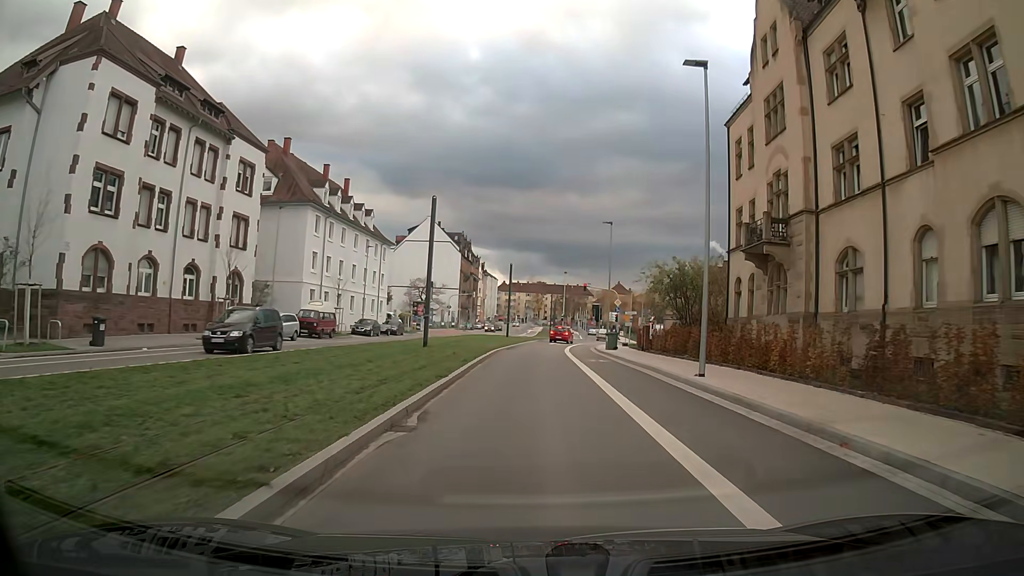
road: secondary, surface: asphalt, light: Day
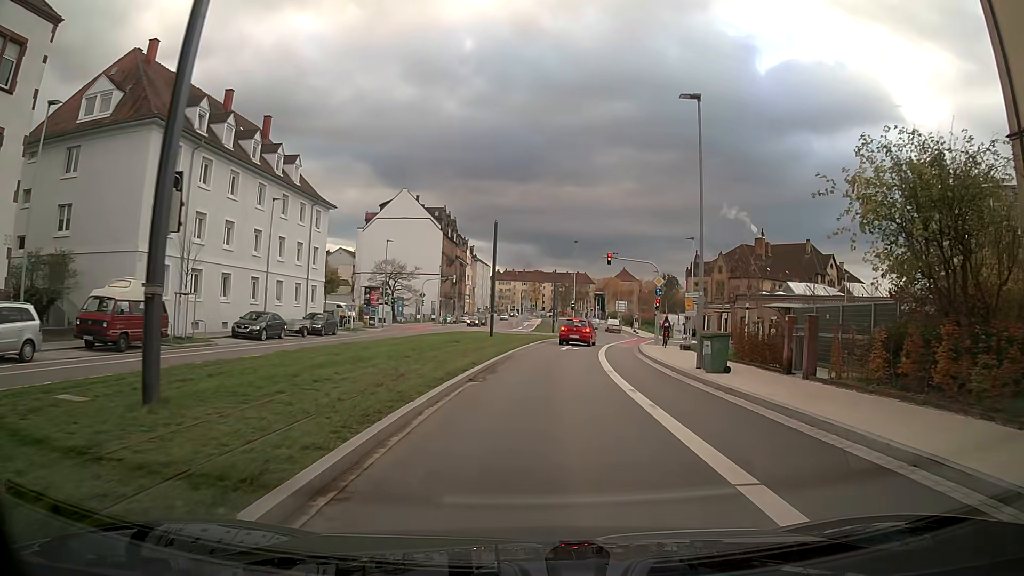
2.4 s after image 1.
(+0.2, +23.4) m; +1°
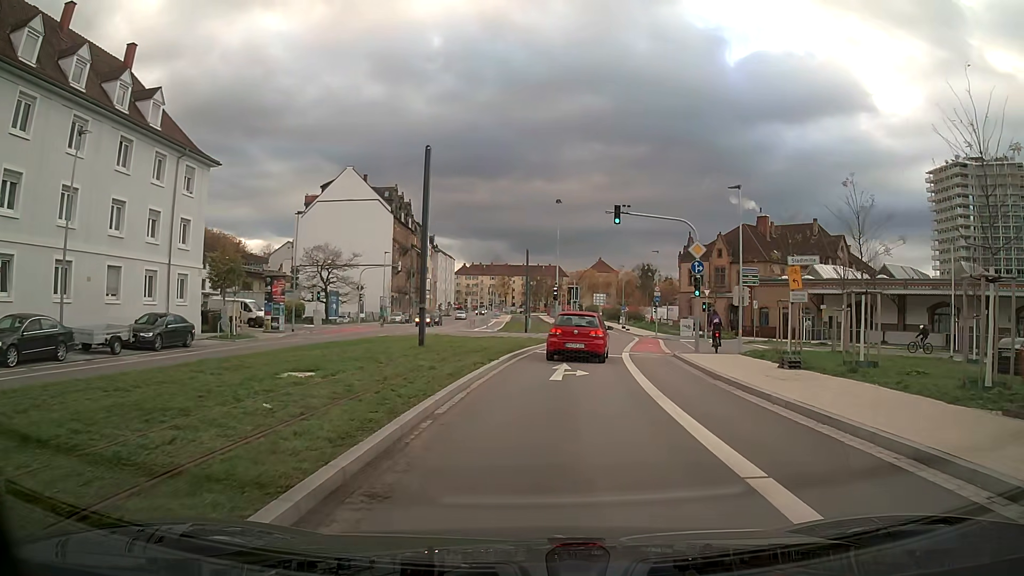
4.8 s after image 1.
(+0.4, +17.4) m; +3°
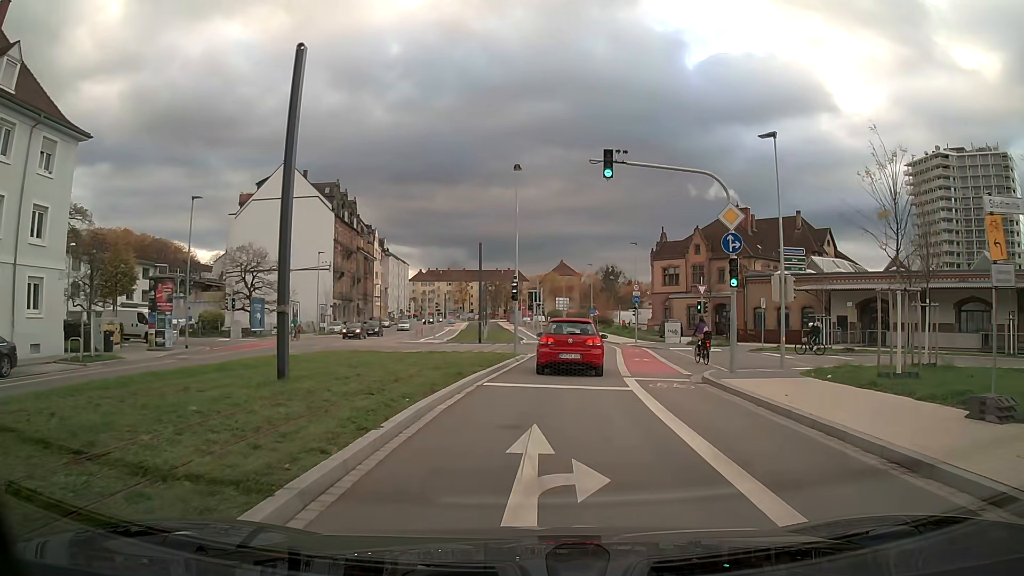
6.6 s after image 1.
(+0.3, +10.2) m; +4°
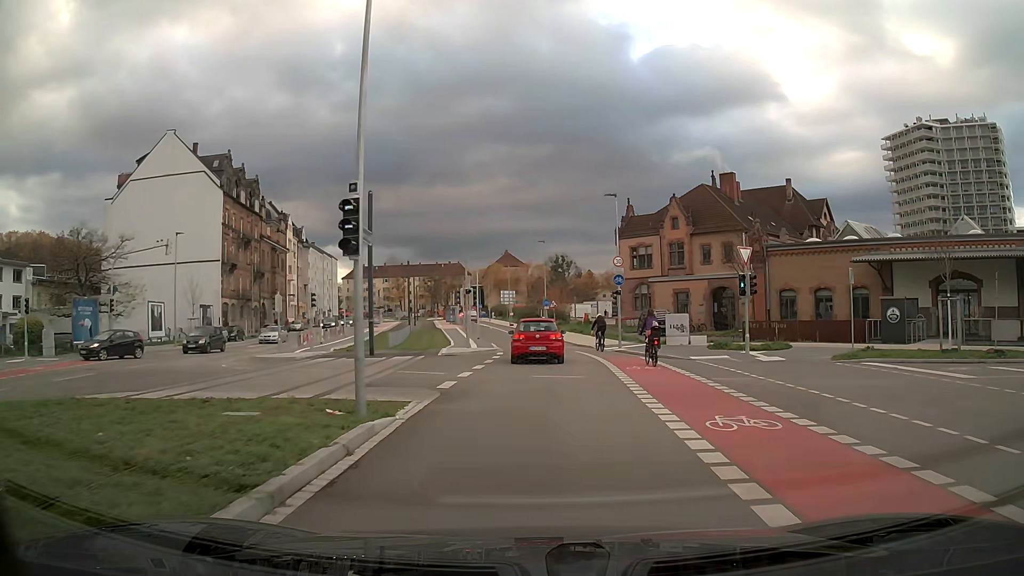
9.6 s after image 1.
(+0.8, +19.1) m; +4°
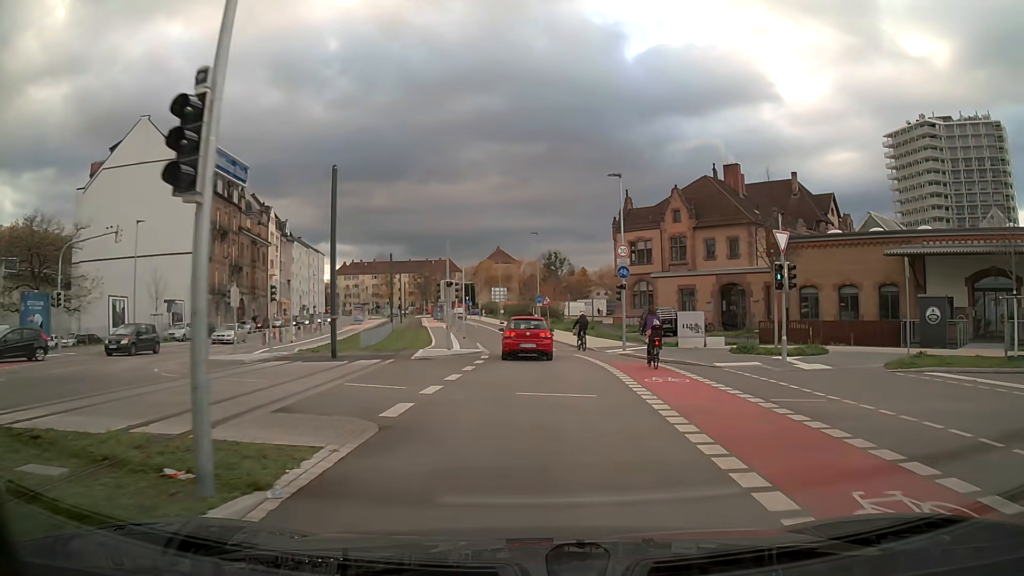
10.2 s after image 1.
(0.0, +4.7) m; +1°
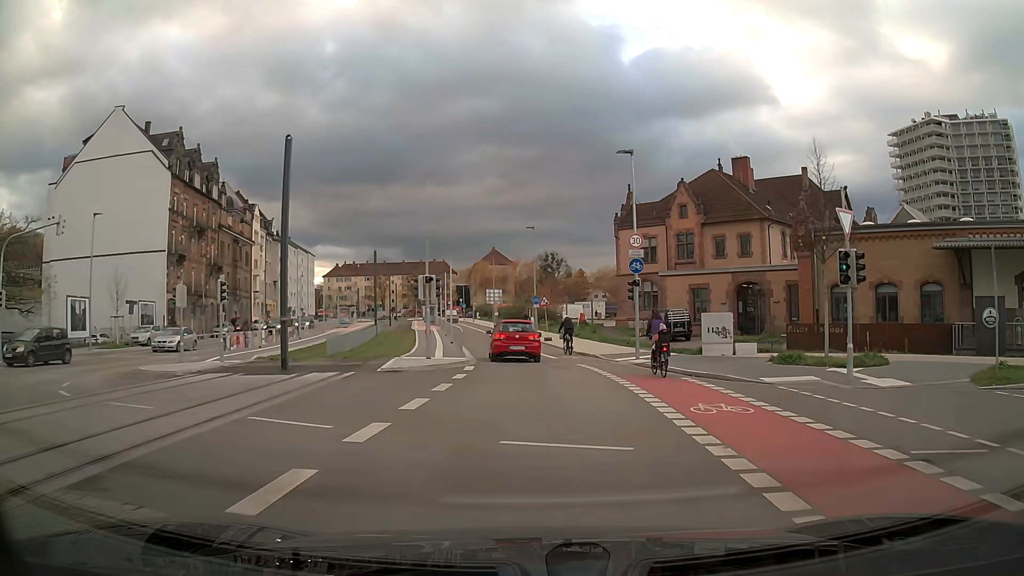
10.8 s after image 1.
(0.0, +4.9) m; 0°
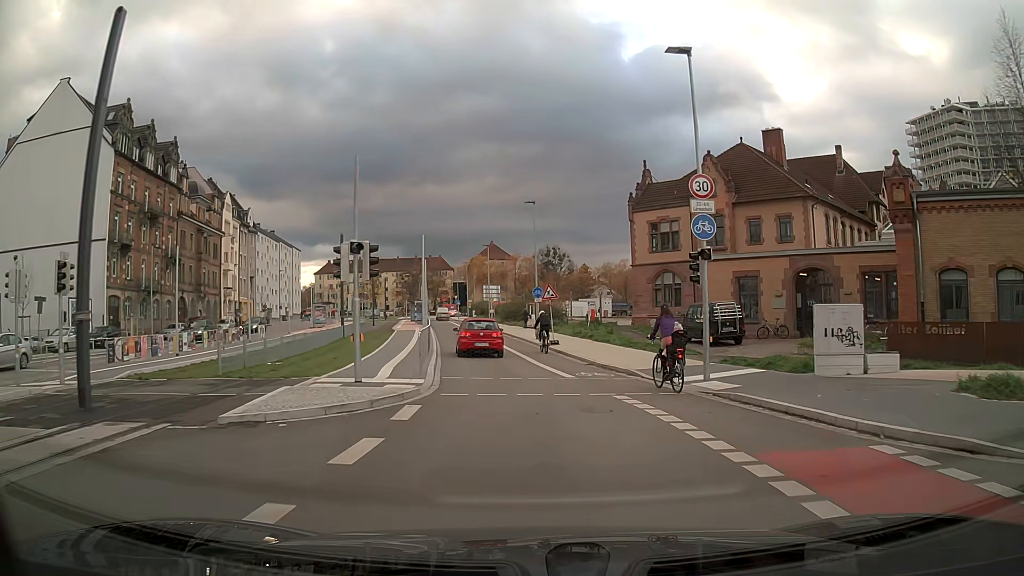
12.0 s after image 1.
(0.0, +10.3) m; 0°
